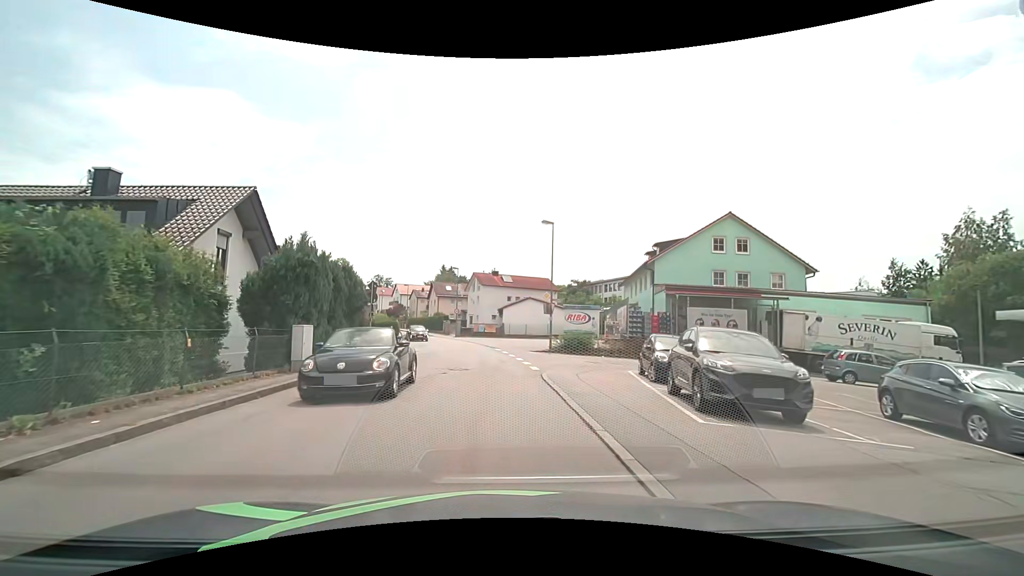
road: unclassified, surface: asphalt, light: Day
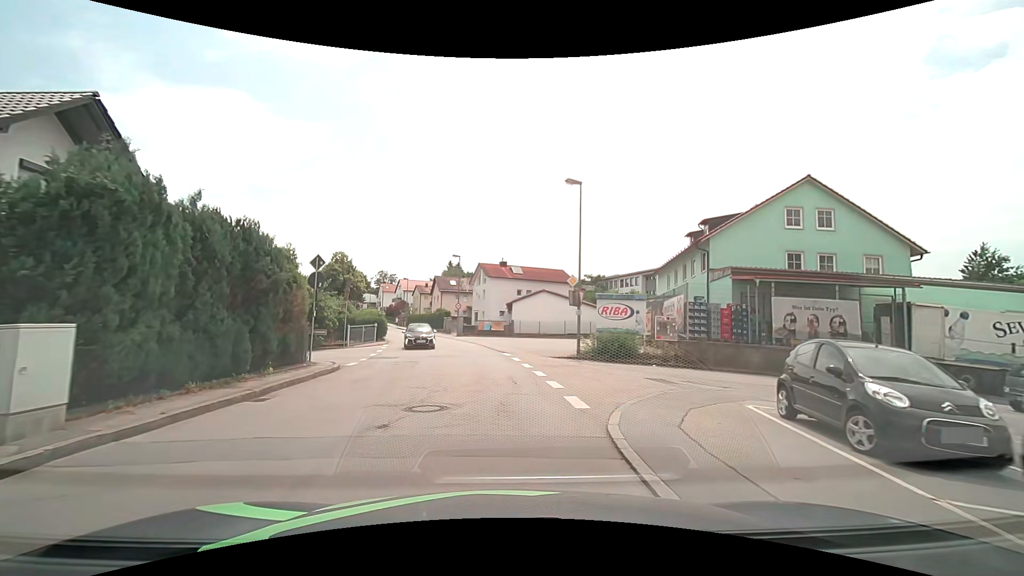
(0.0, +8.5) m; -1°
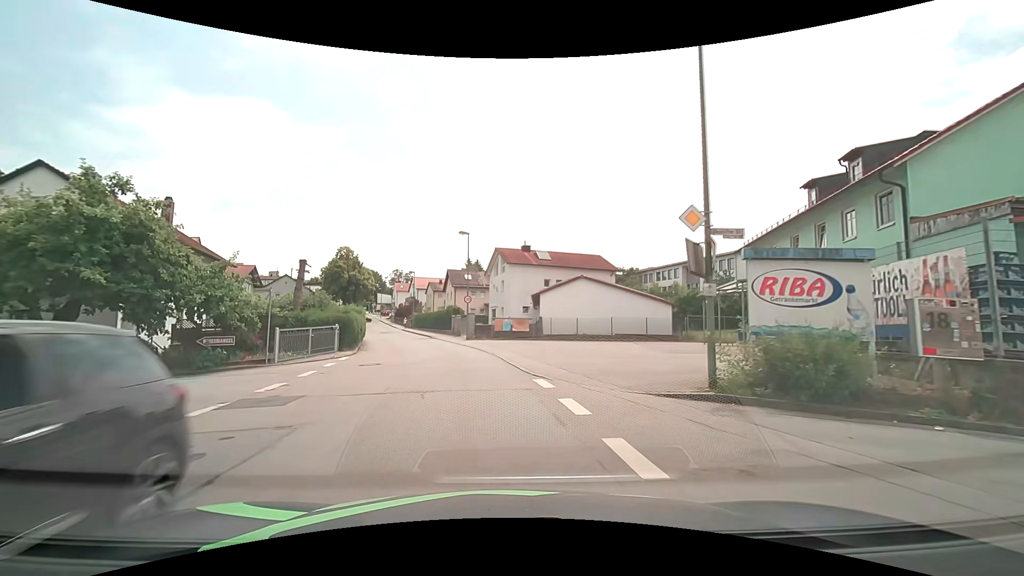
(-0.2, +12.9) m; -2°
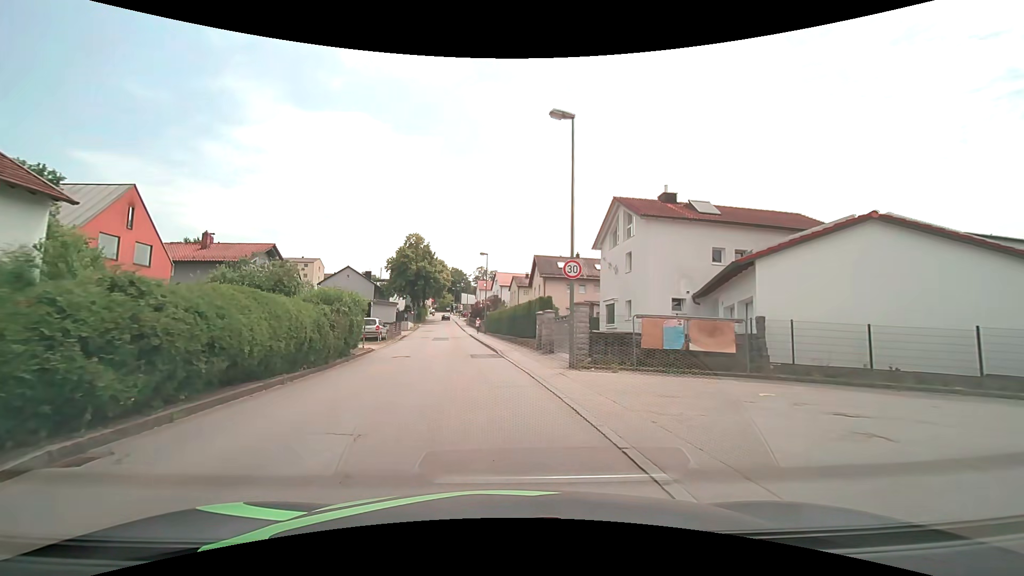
(-1.9, +22.2) m; -10°
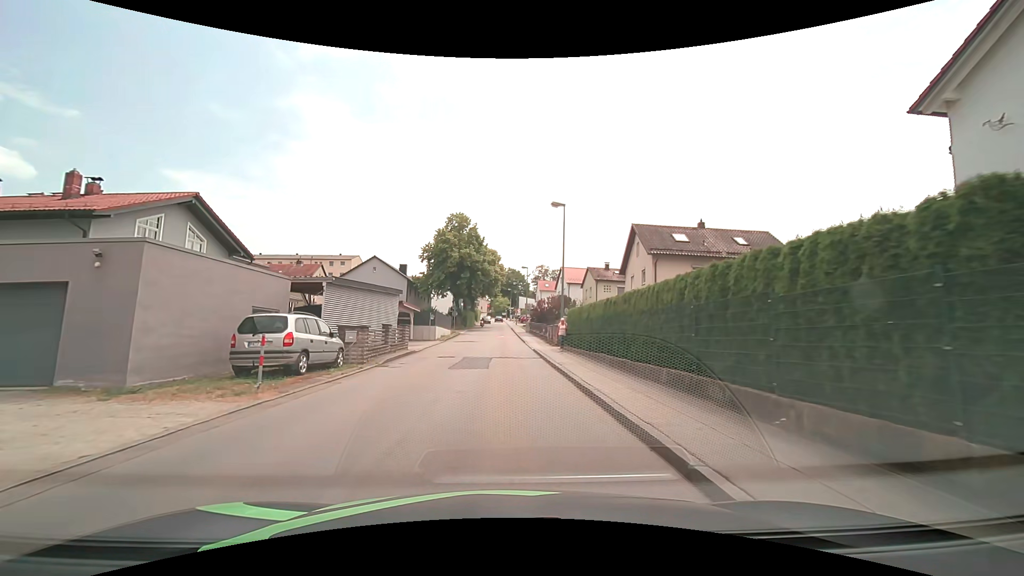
(-1.9, +22.7) m; -7°
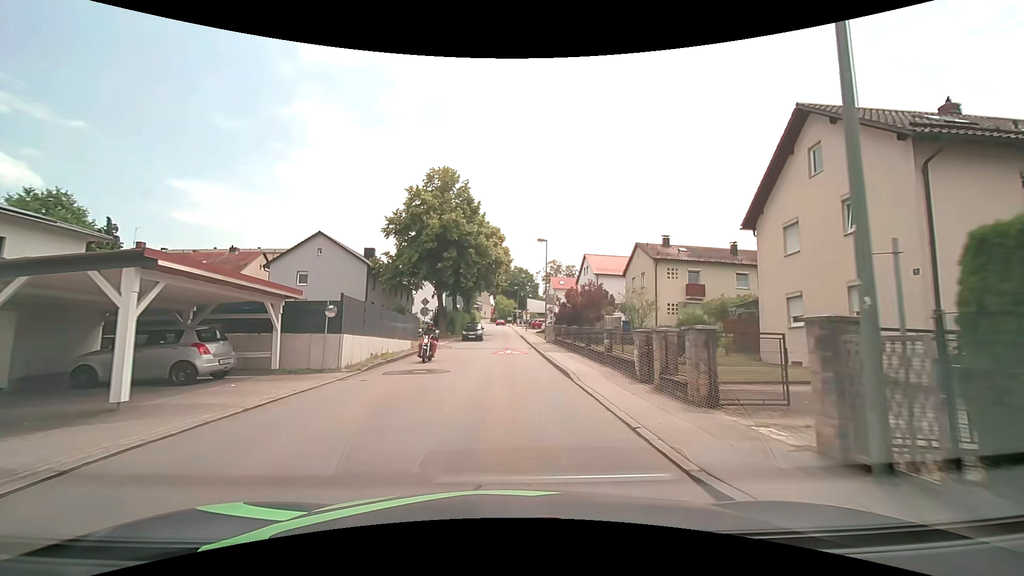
(-0.2, +23.0) m; -1°
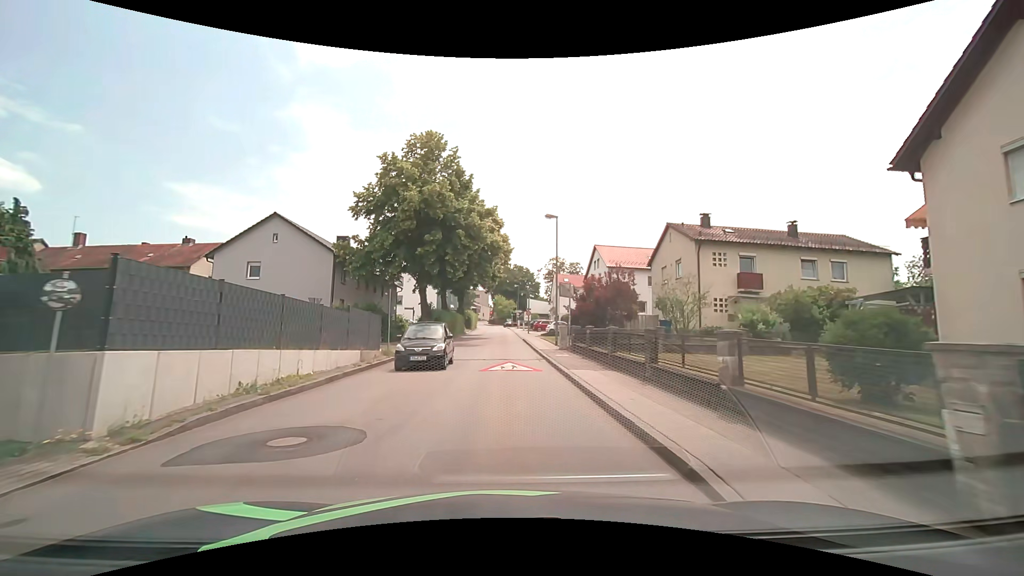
(0.0, +9.1) m; 0°
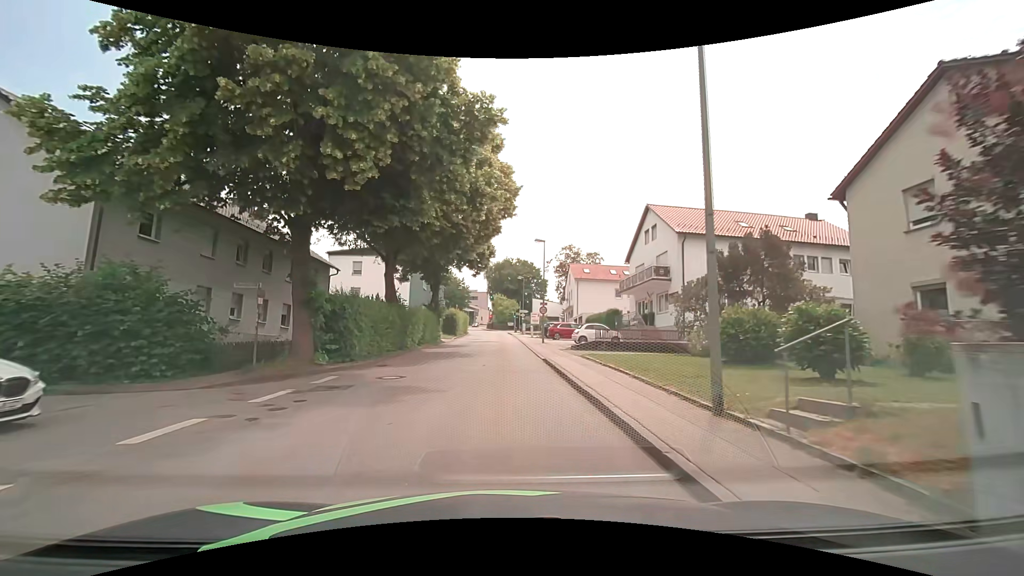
(-0.2, +22.8) m; 0°
(0, +10) (0, +20) (0, +30) (0, +40) (-1, +50) (-1, +60) (-1, +70) (-2, +80) (-3, +90) (-4, +100) m
